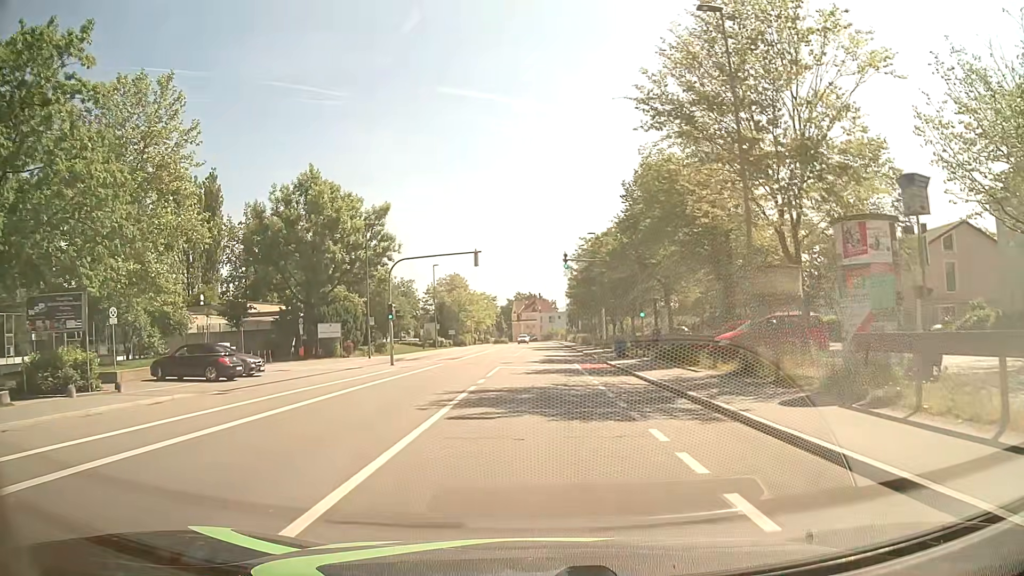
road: tertiary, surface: asphalt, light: Day
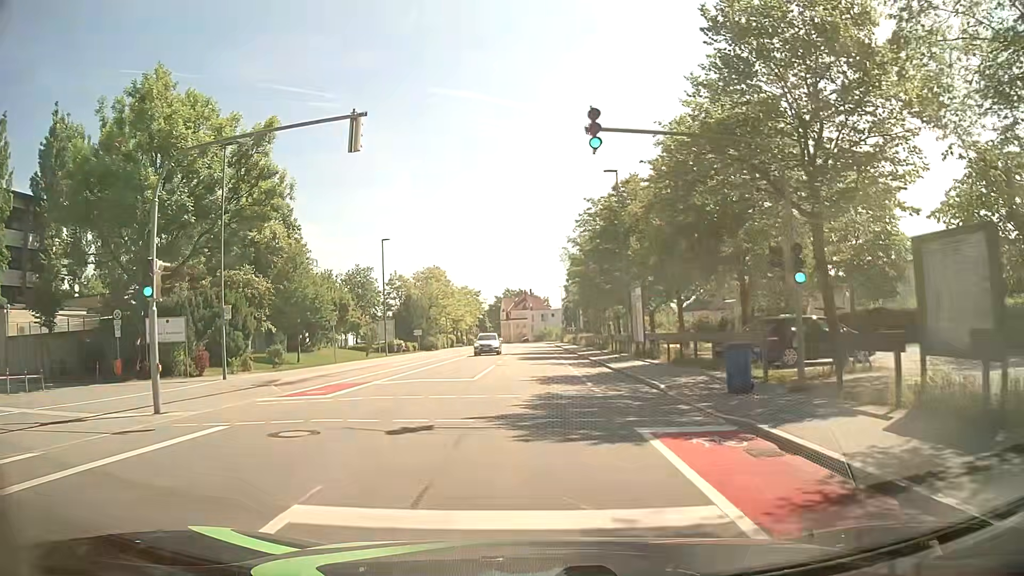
(+0.2, +23.2) m; +1°
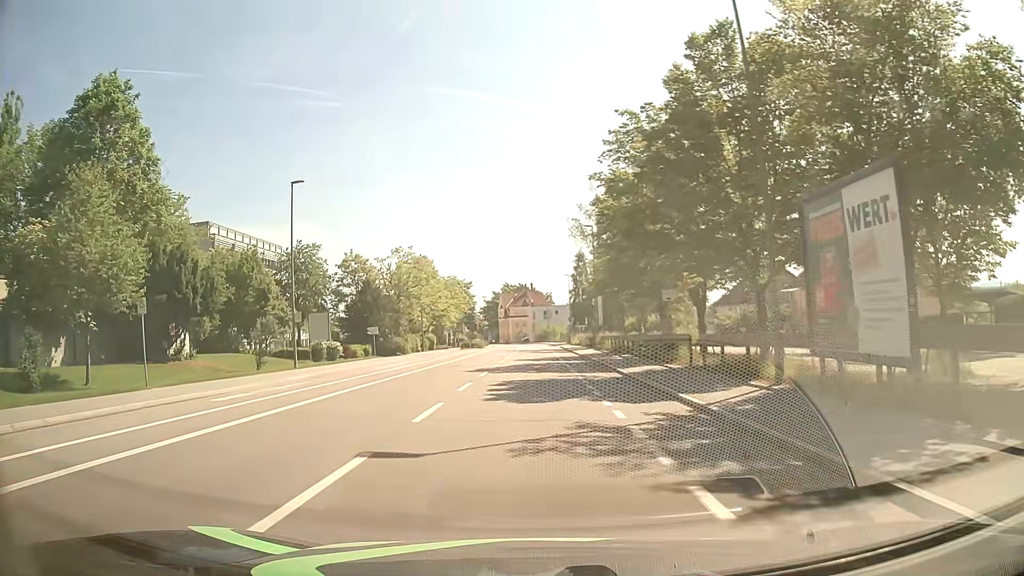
(-0.1, +23.1) m; 0°
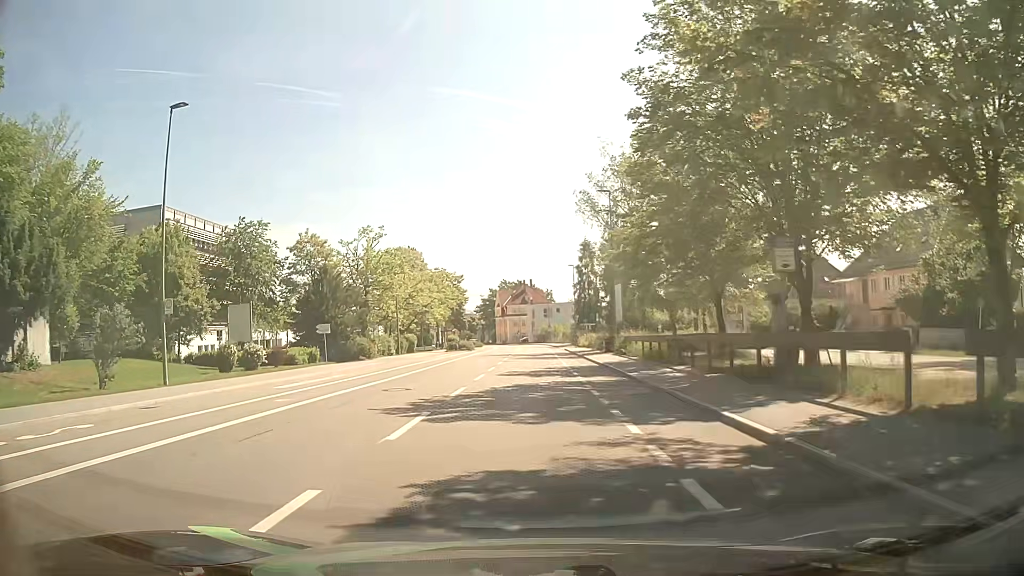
(-0.1, +13.9) m; -1°
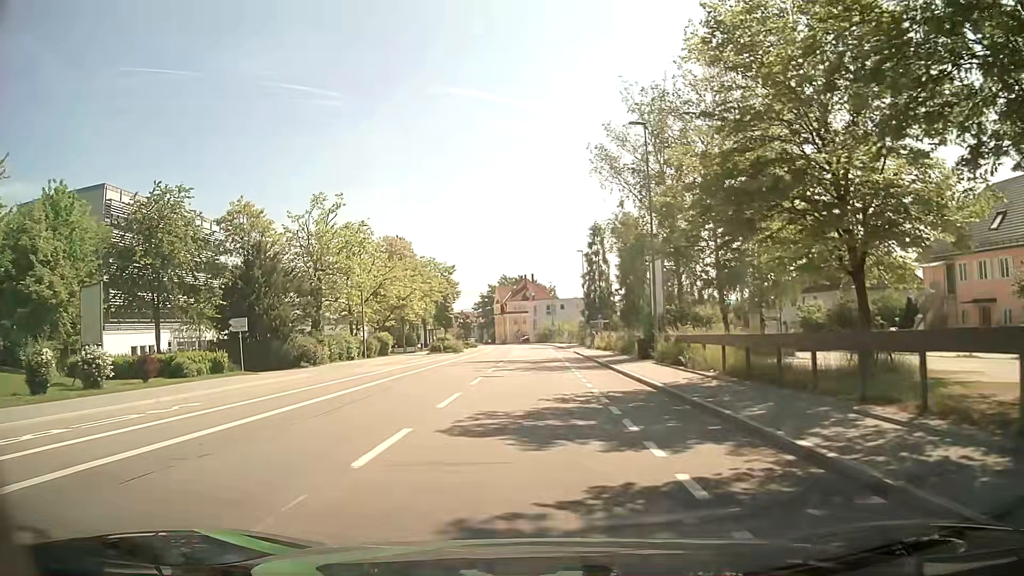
(0.0, +13.9) m; 0°
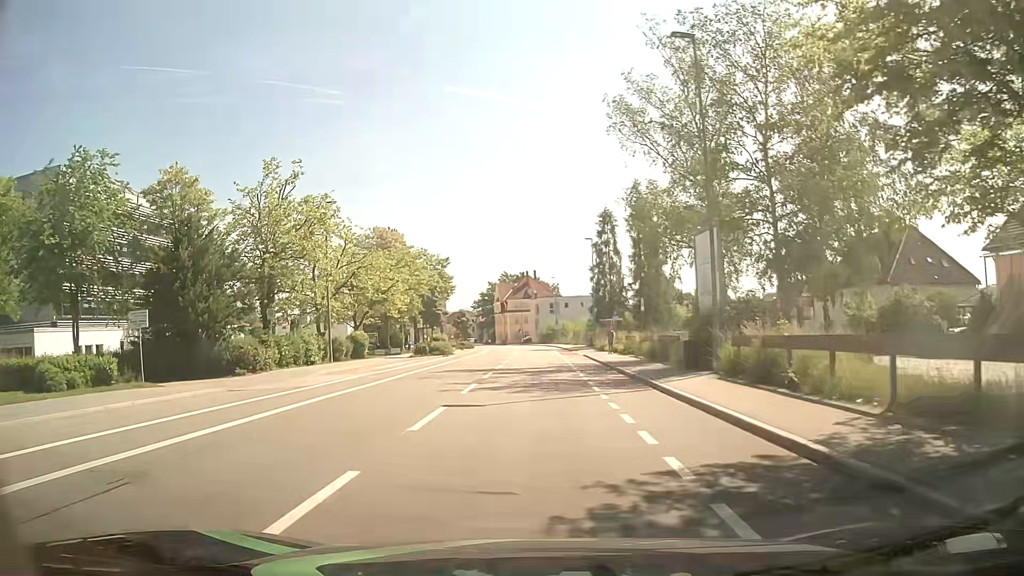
(0.0, +9.3) m; 0°
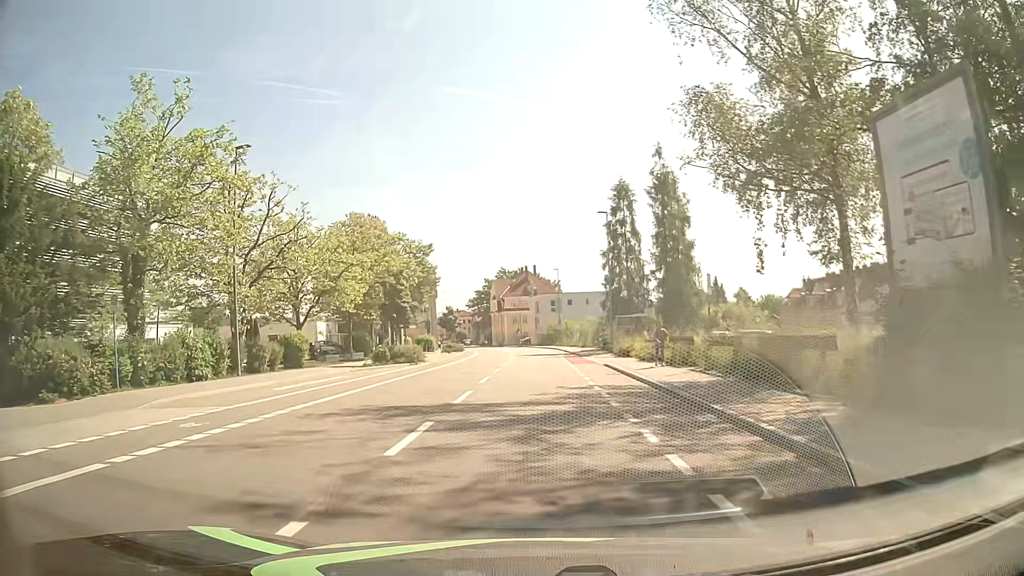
(+0.1, +13.9) m; 0°
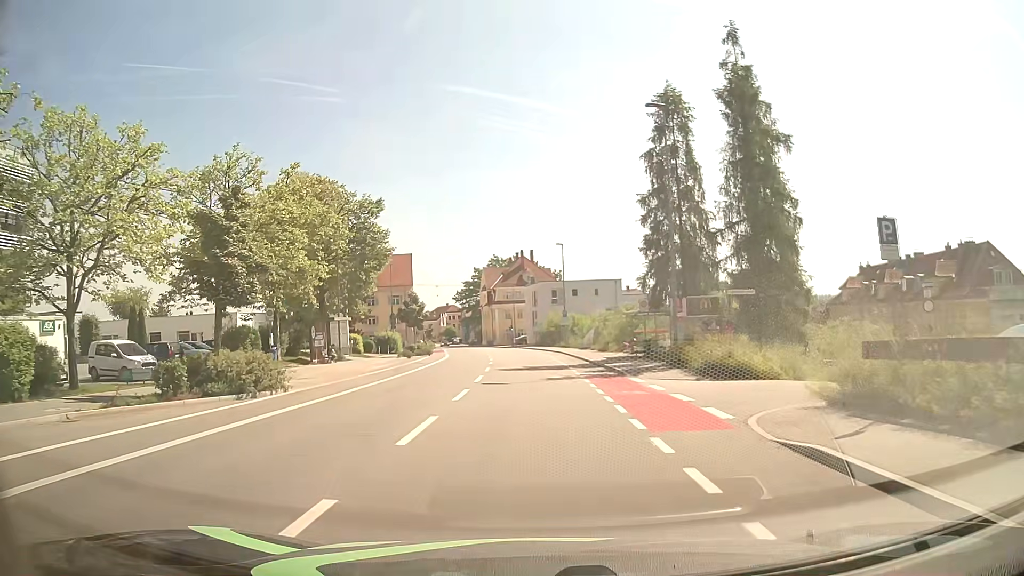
(0.0, +23.3) m; 0°
